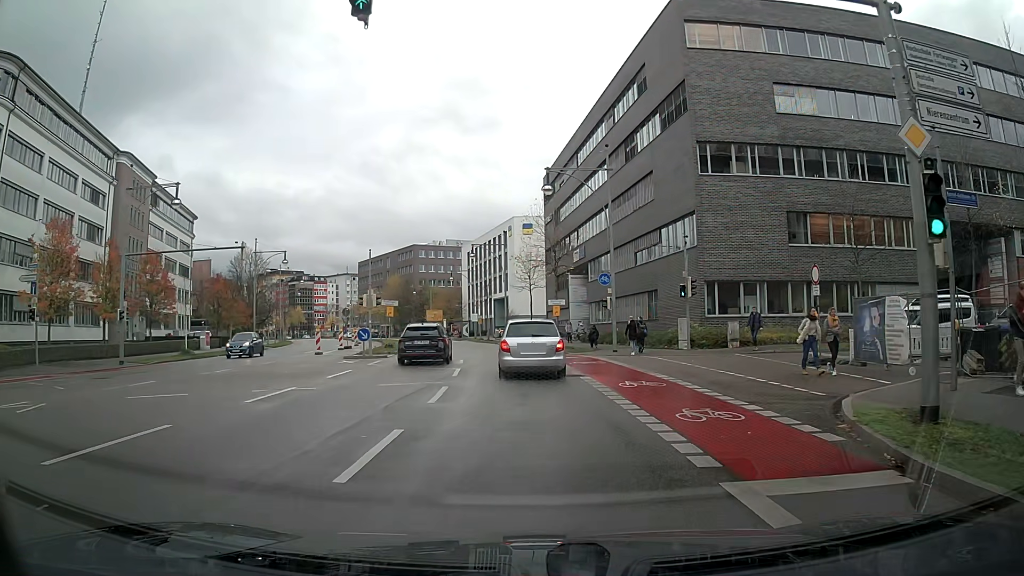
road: primary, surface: asphalt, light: Day
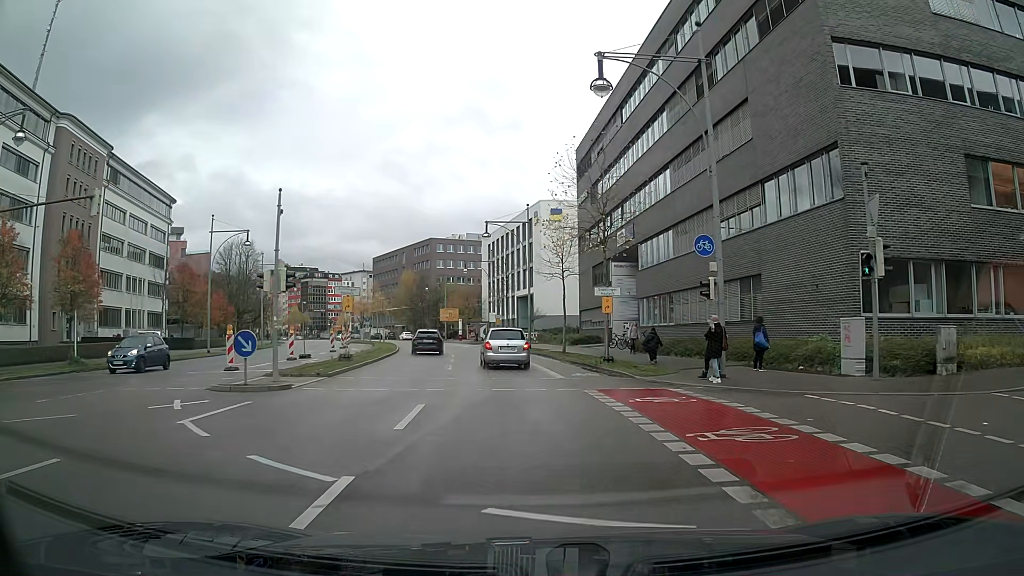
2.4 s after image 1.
(-0.3, +15.0) m; -3°
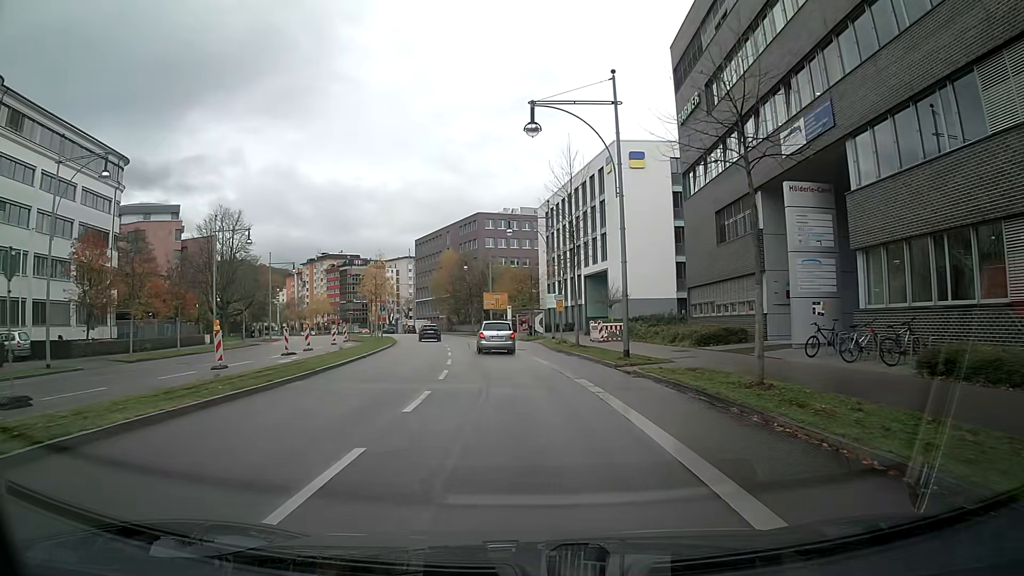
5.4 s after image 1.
(-1.3, +25.2) m; -6°
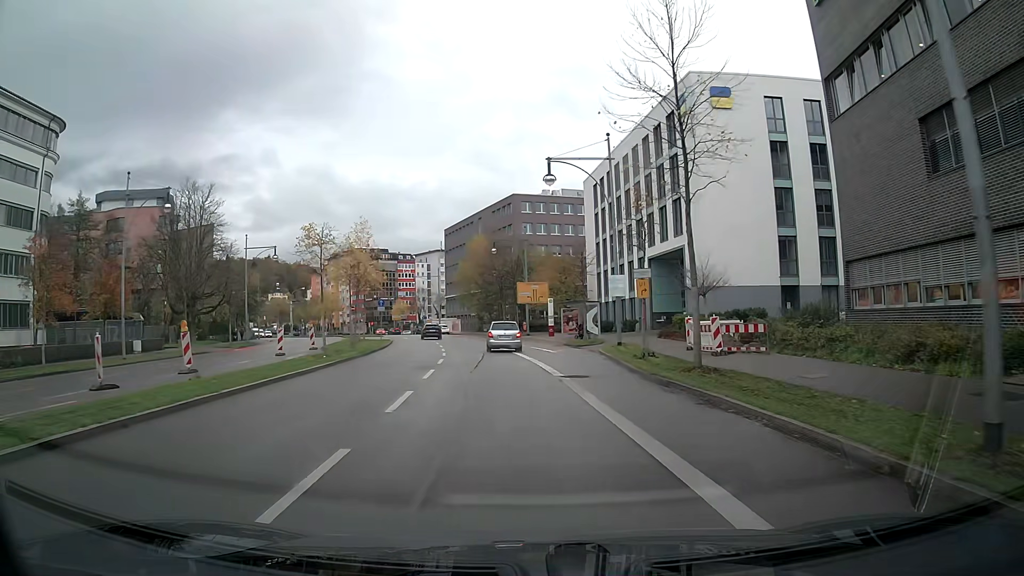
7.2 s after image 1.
(-0.2, +18.0) m; -1°
